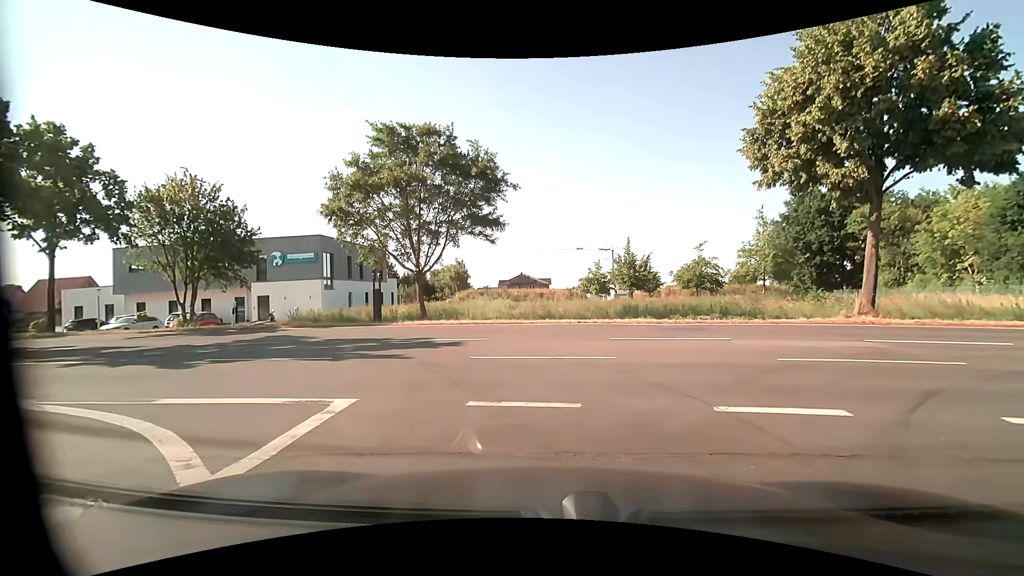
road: residential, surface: asphalt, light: Day
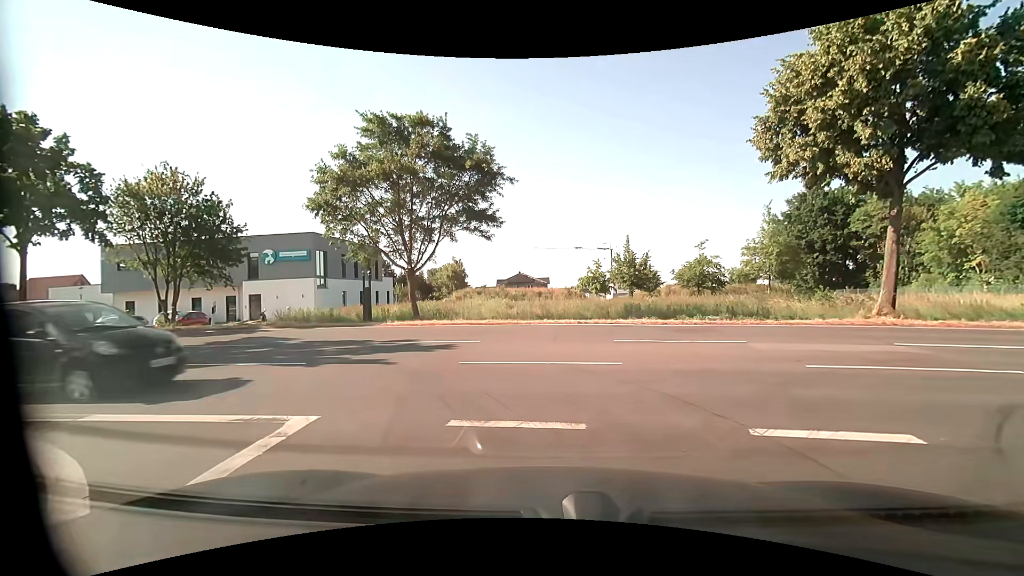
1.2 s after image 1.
(0.0, +1.0) m; 0°
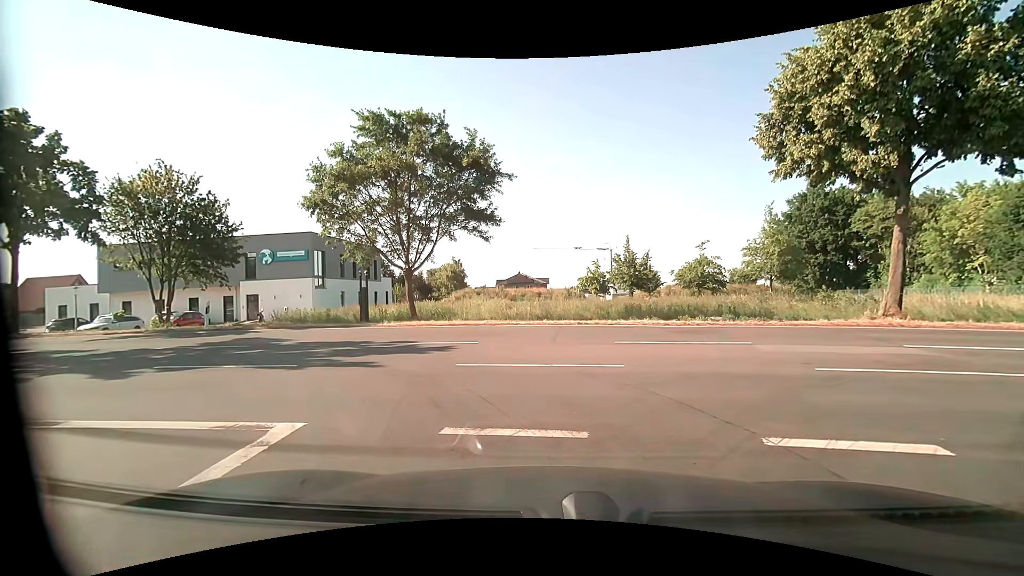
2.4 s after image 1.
(0.0, +0.3) m; 0°
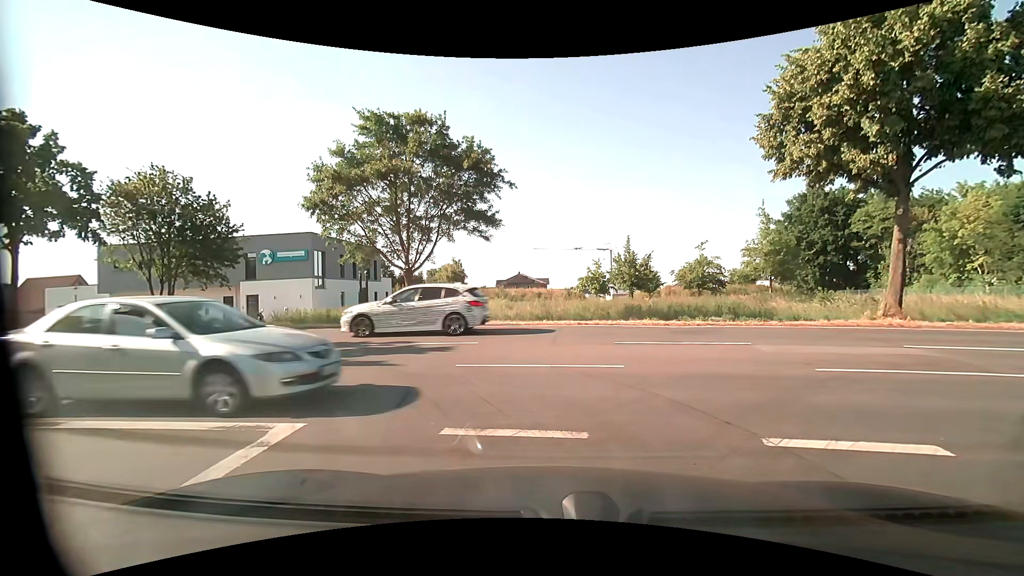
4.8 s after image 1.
(0.0, +0.1) m; 0°
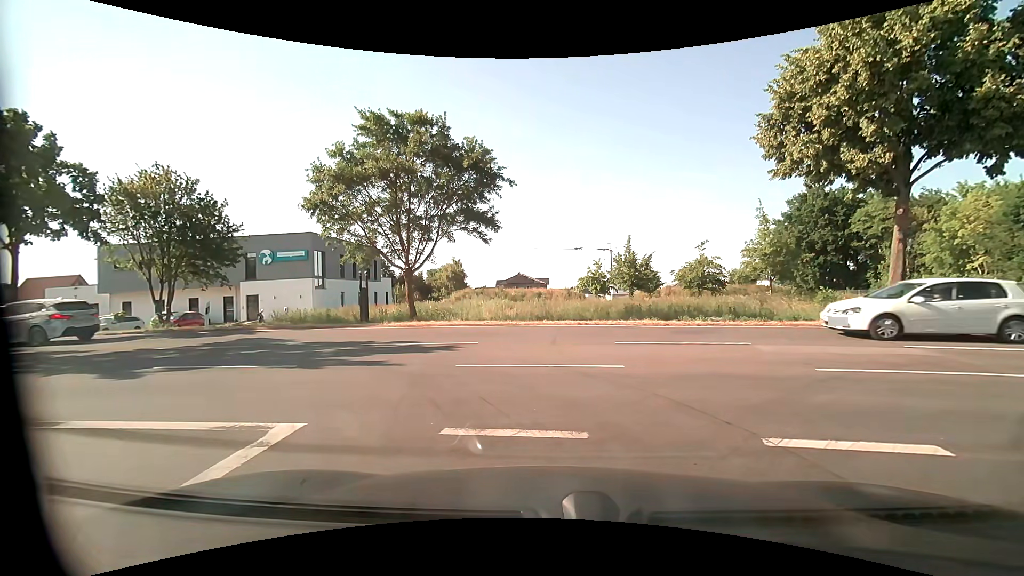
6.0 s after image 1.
(0.0, 0.0) m; 0°
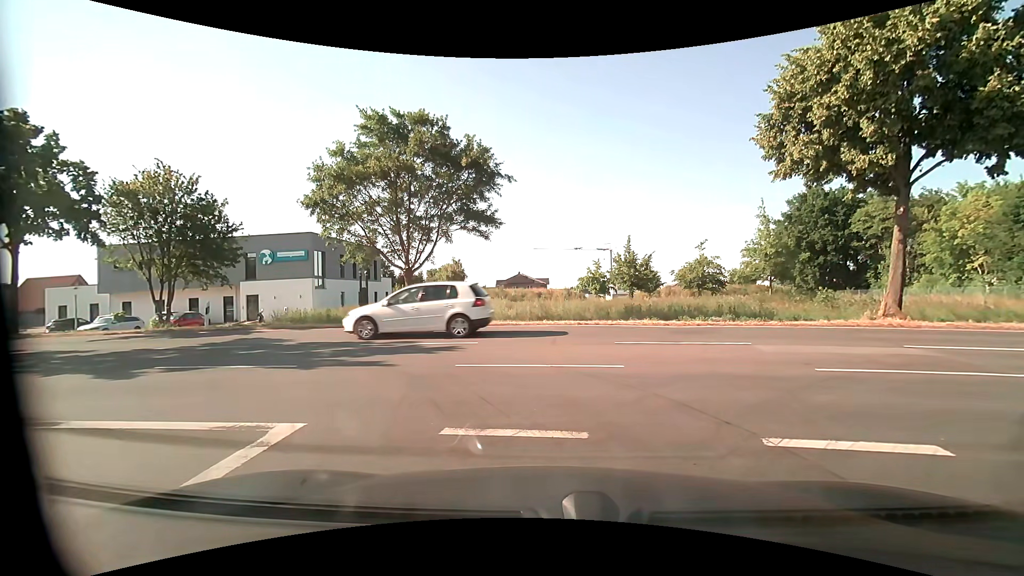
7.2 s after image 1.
(0.0, 0.0) m; 0°
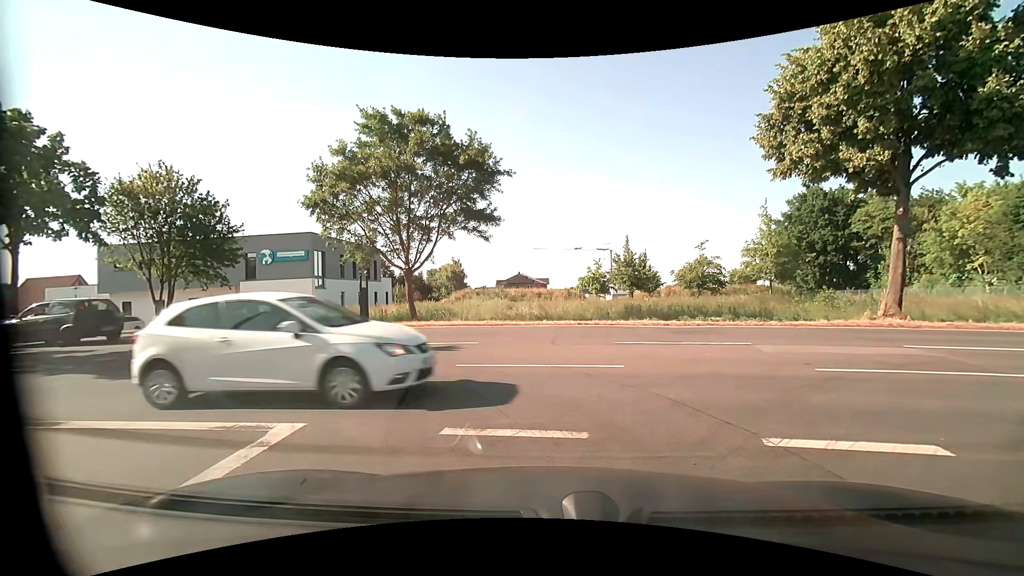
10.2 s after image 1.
(0.0, 0.0) m; 0°
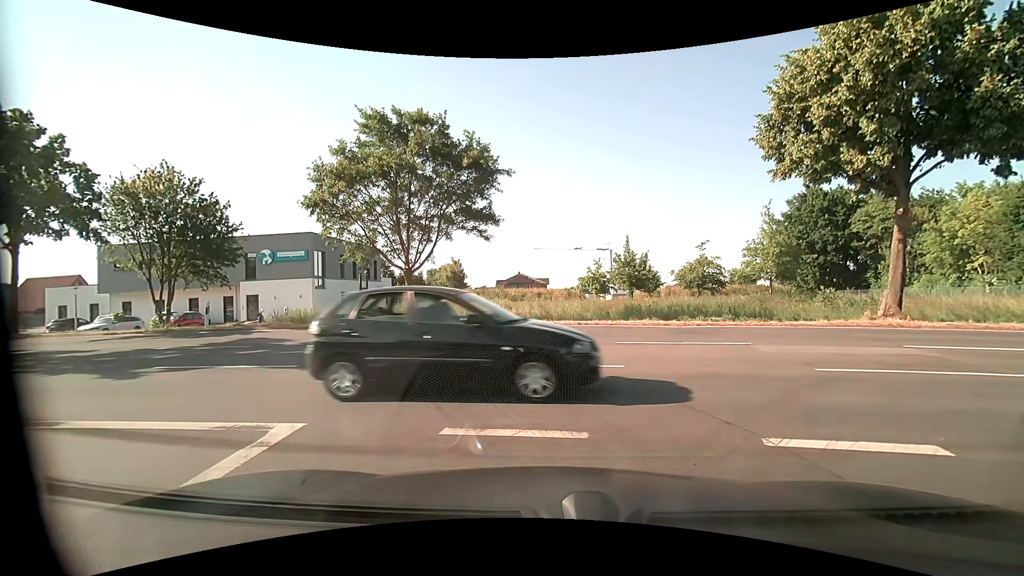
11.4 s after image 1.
(0.0, 0.0) m; 0°
